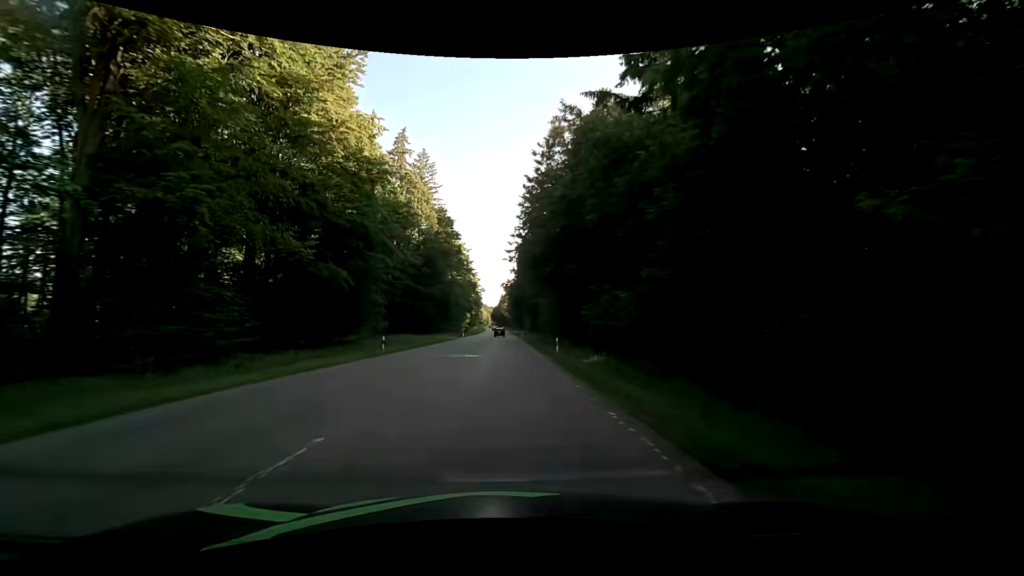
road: secondary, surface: asphalt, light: Day
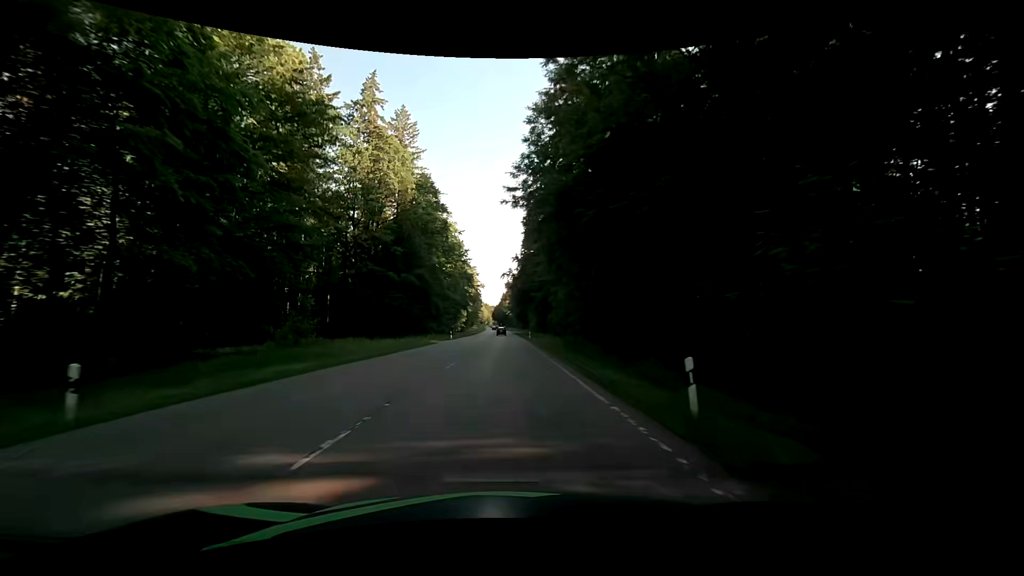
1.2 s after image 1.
(-0.2, +21.4) m; -1°
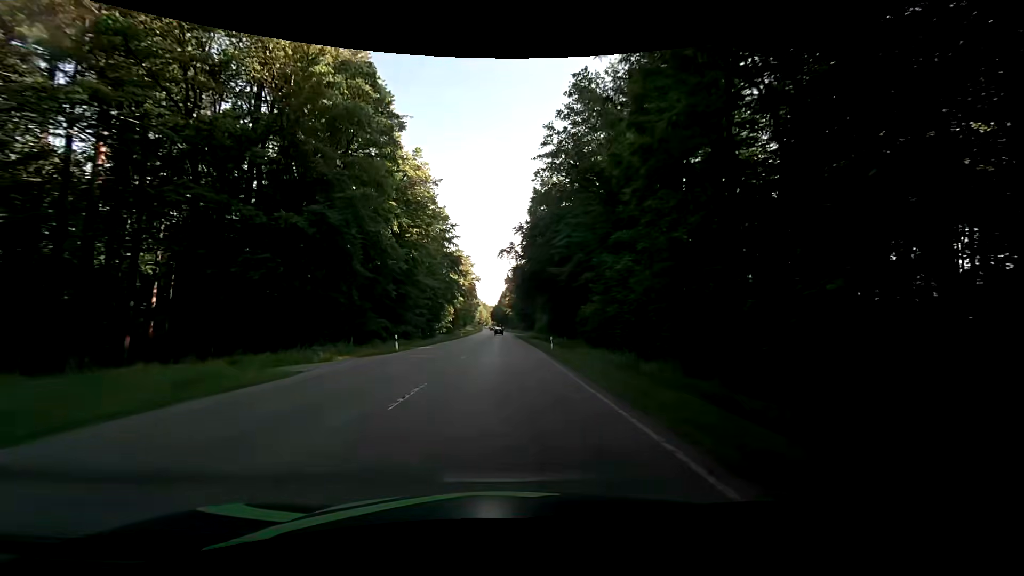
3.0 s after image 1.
(+0.1, +32.1) m; 0°
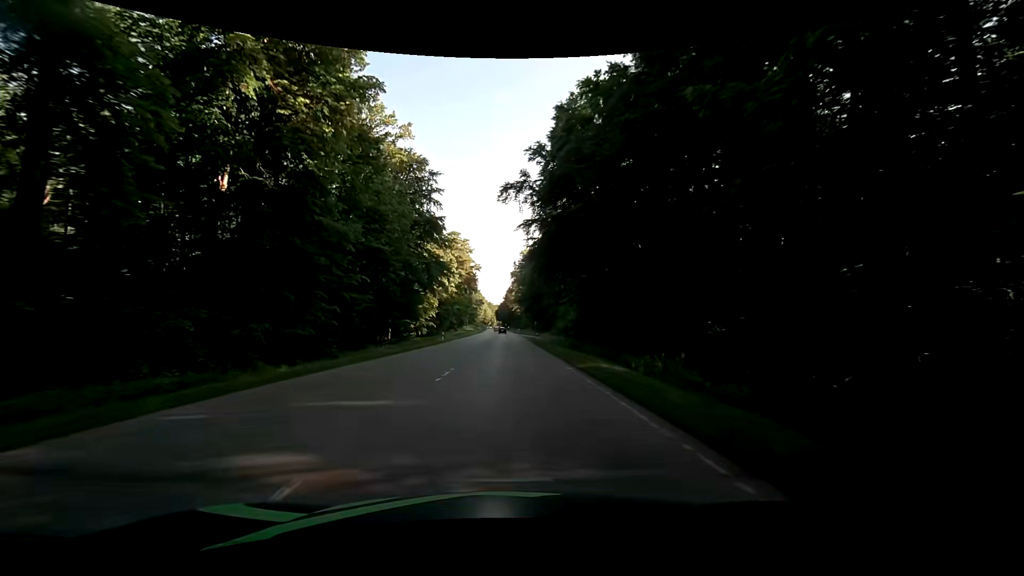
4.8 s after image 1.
(0.0, +32.2) m; 0°
